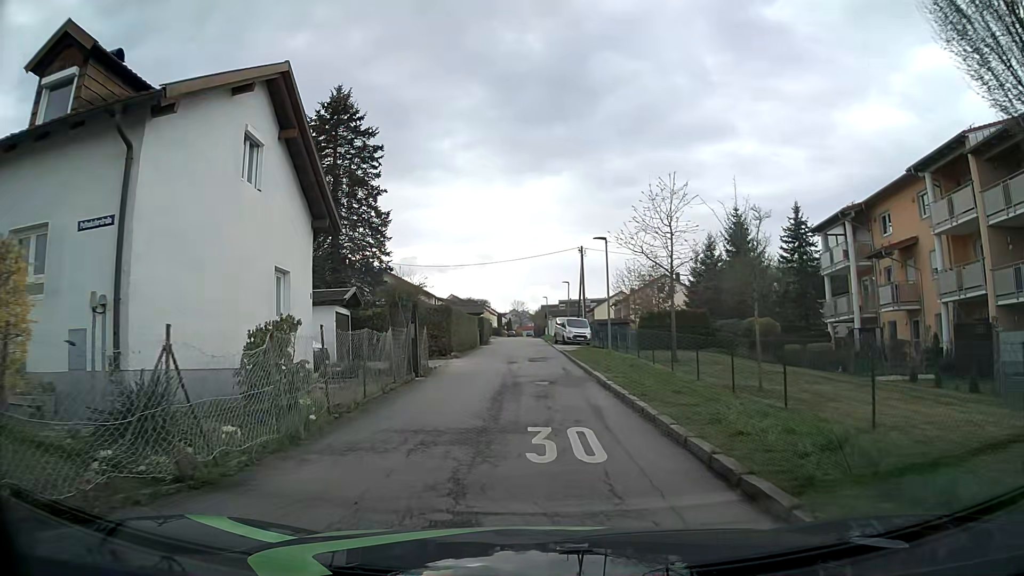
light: Day
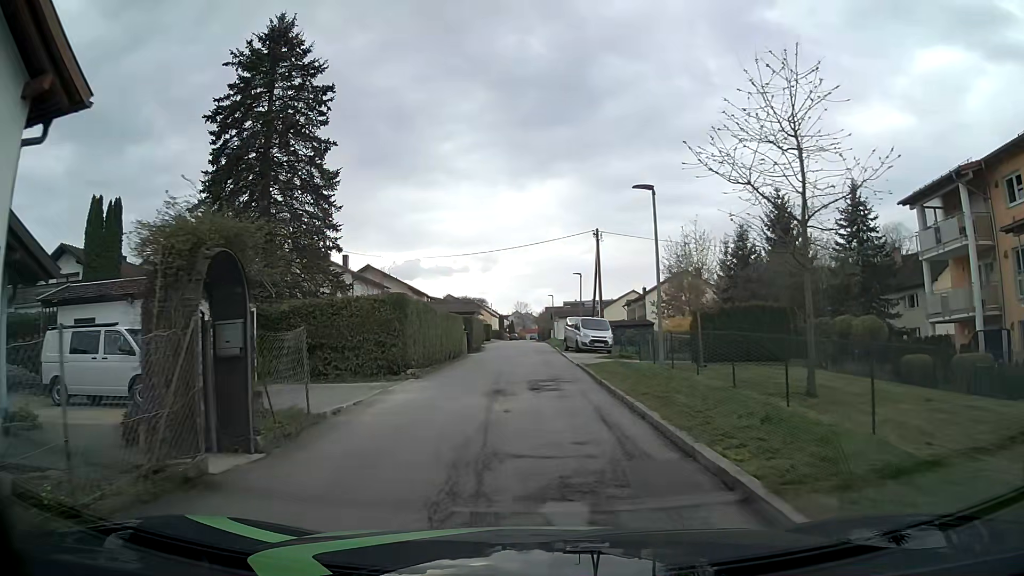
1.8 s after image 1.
(0.0, +11.6) m; 0°
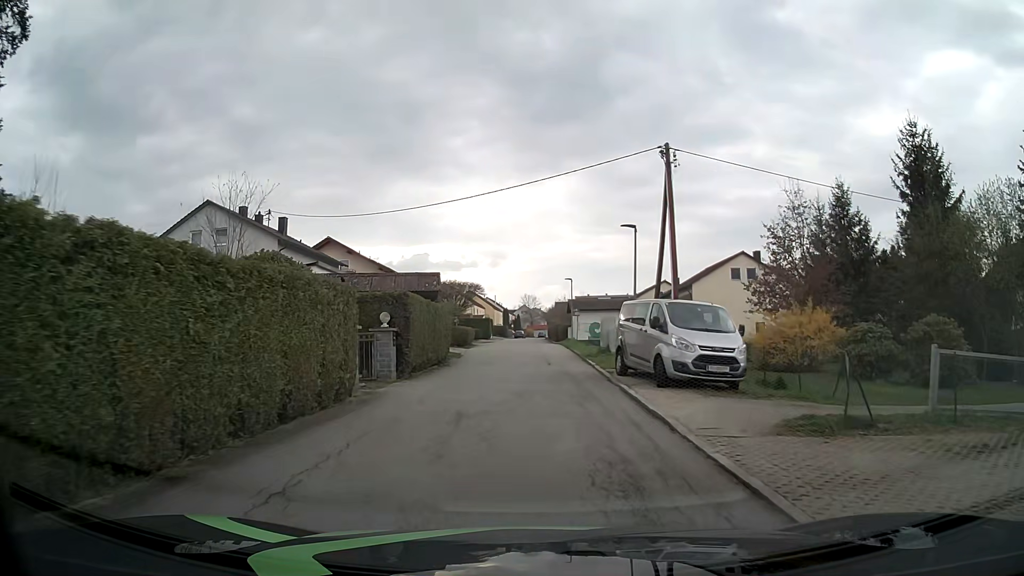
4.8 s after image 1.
(-0.4, +21.9) m; -1°
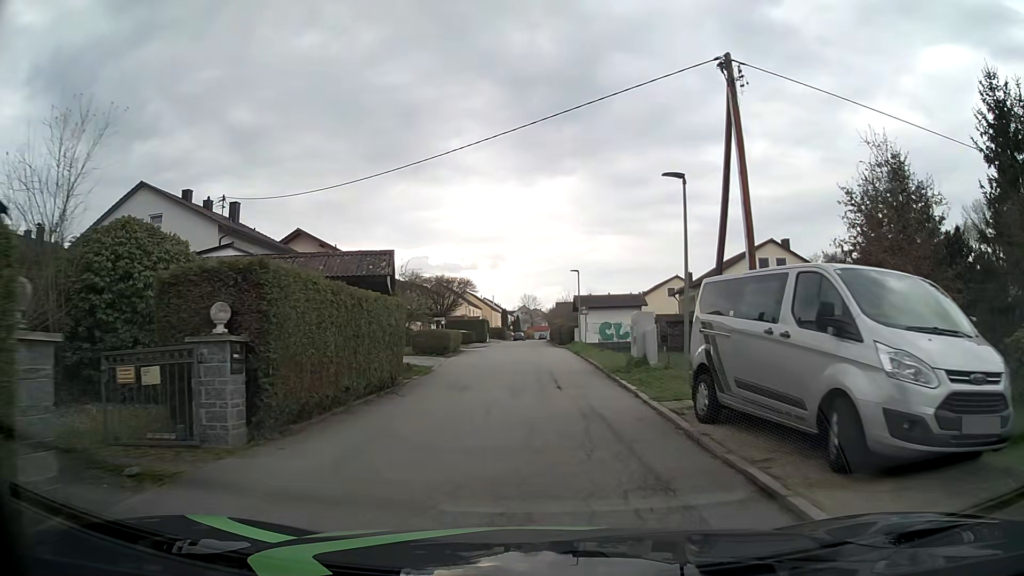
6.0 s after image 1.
(0.0, +8.9) m; +1°
